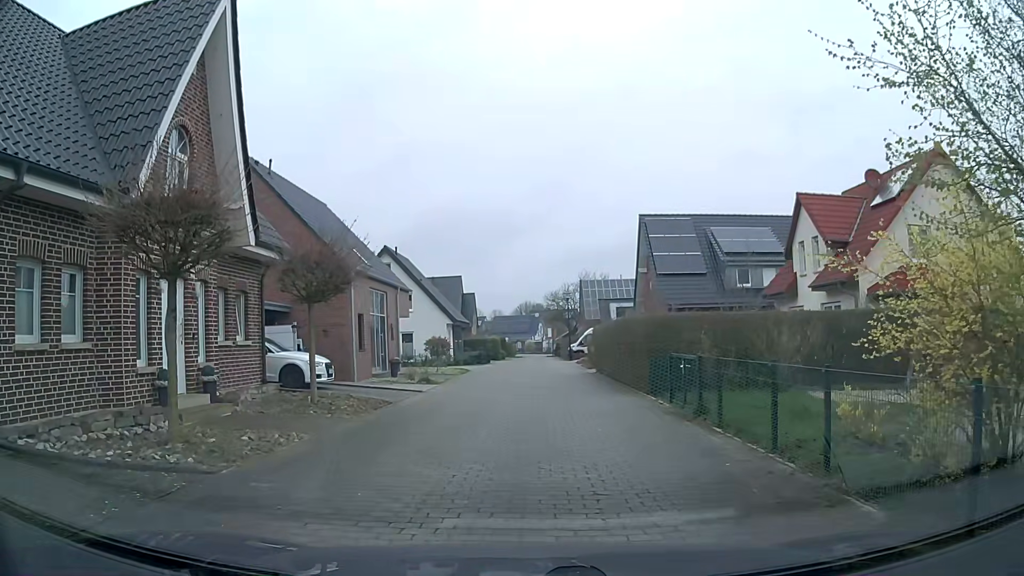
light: Day
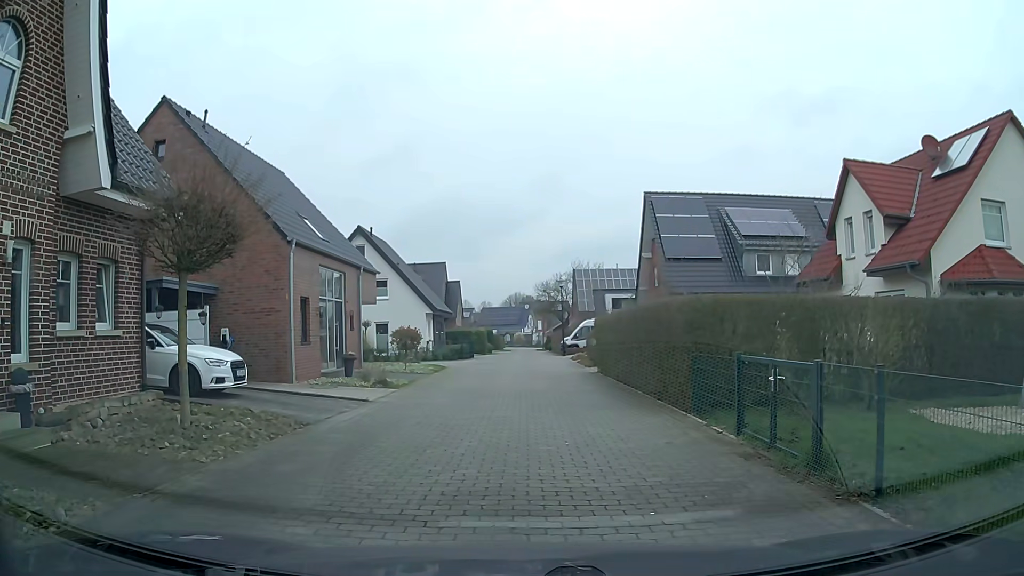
(+0.1, +5.3) m; +3°
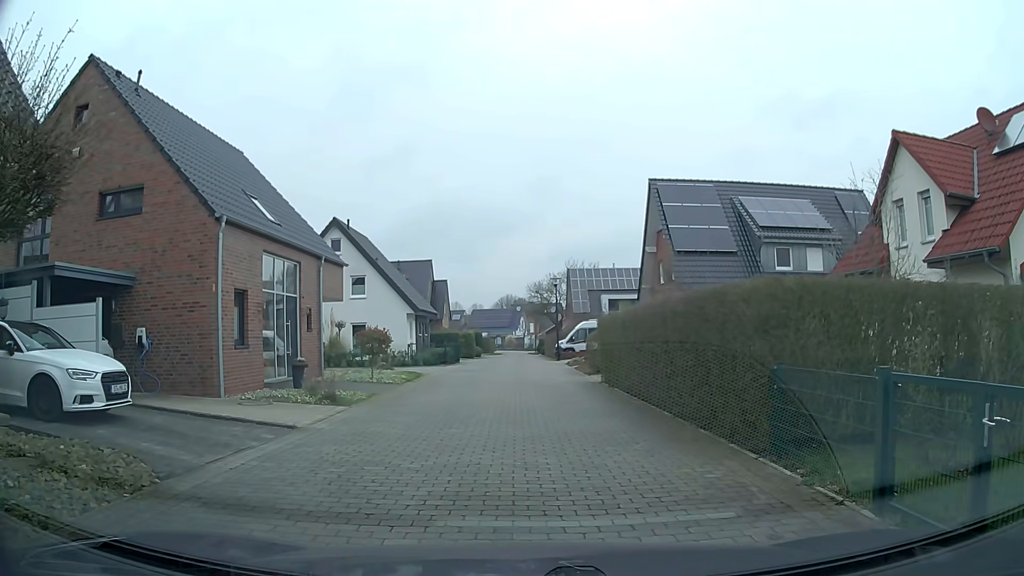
(0.0, +4.1) m; 0°
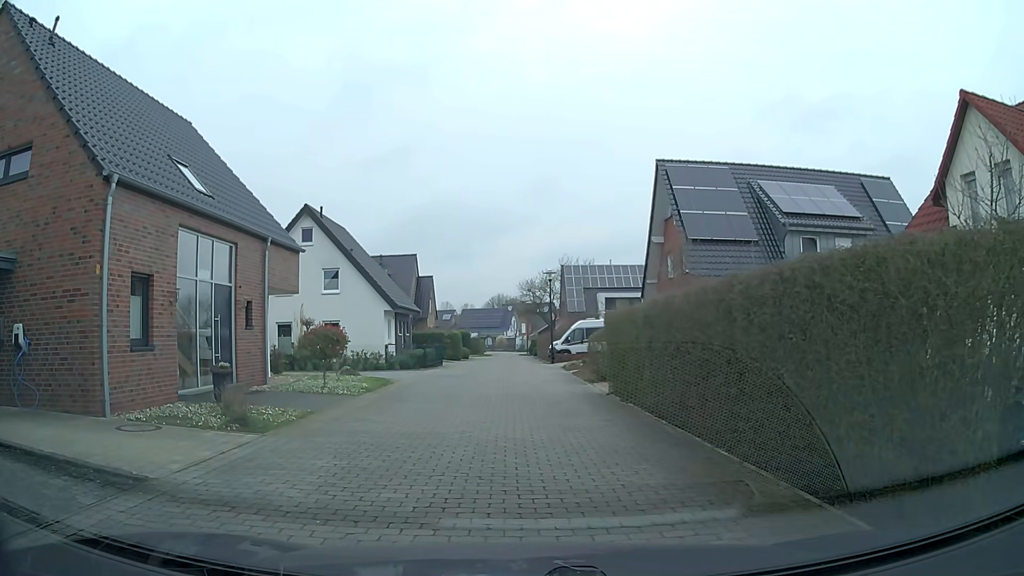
(0.0, +4.2) m; 0°
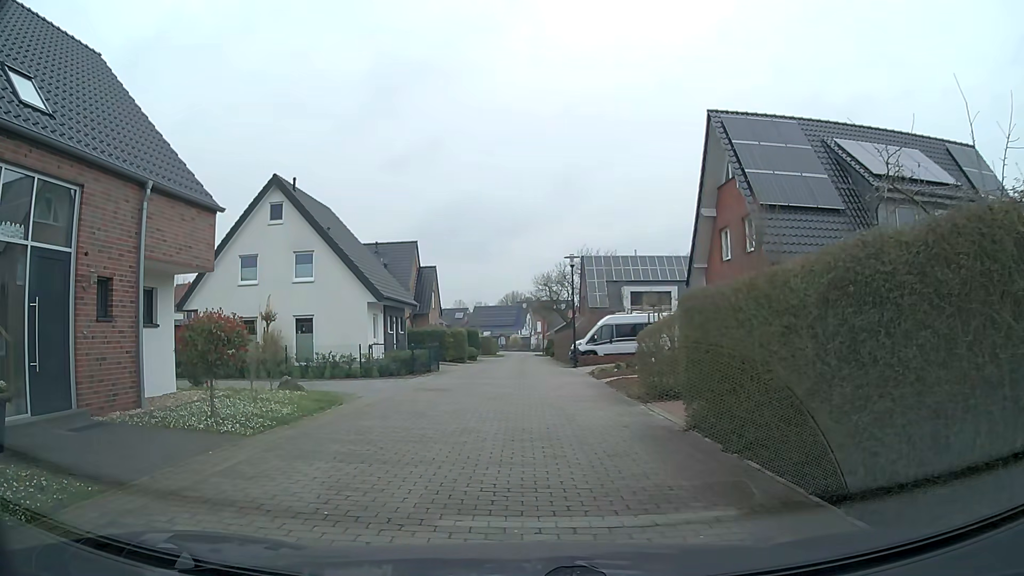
(0.0, +7.1) m; 0°
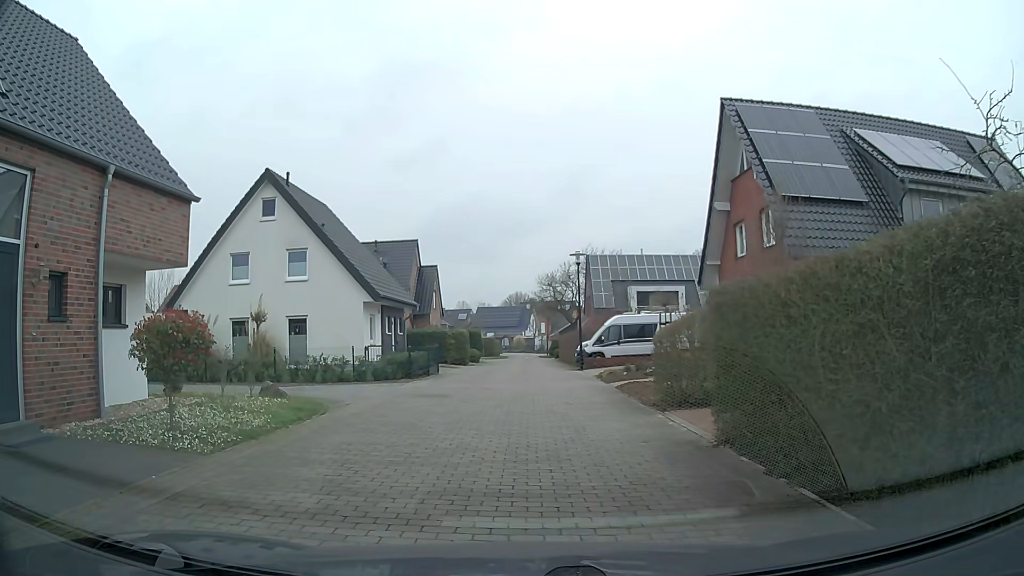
(0.0, +1.4) m; 0°
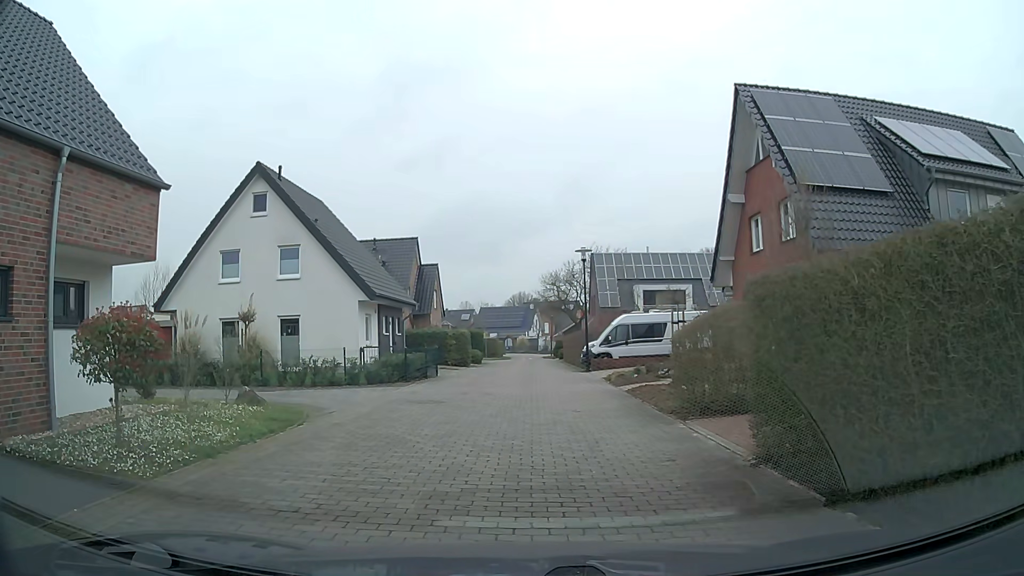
(0.0, +1.4) m; -1°
